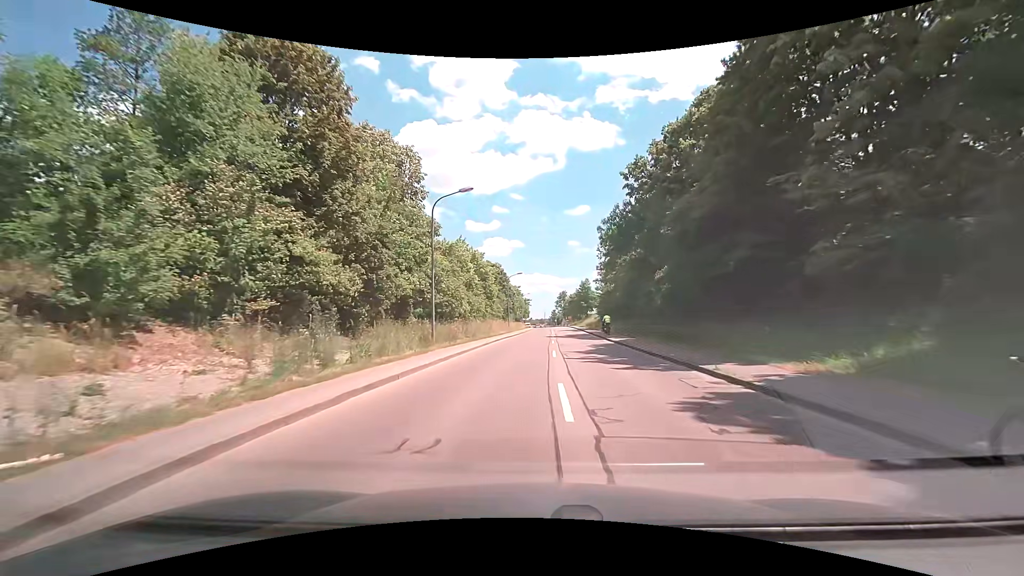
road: tertiary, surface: asphalt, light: Day
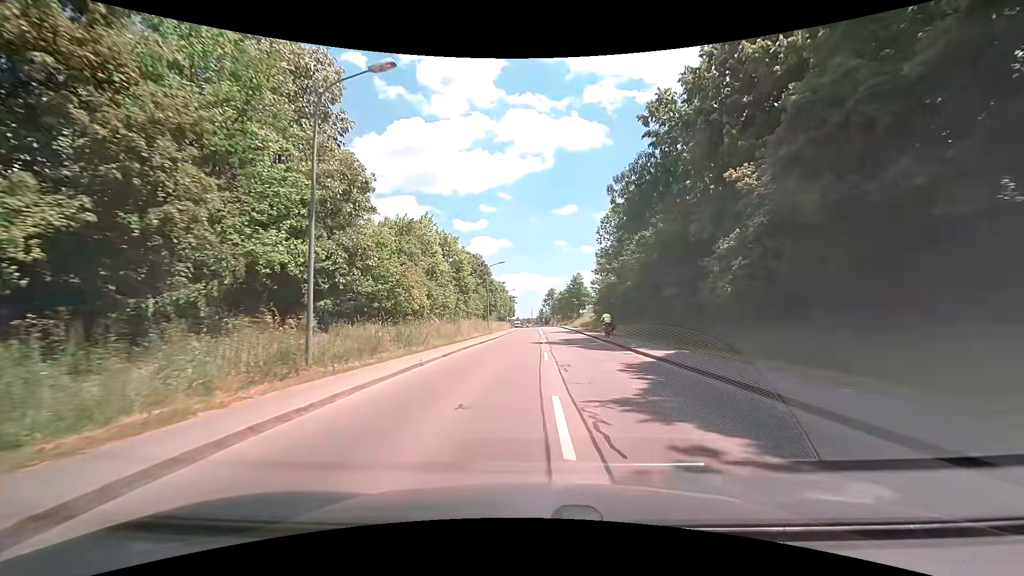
(+0.2, +13.7) m; +1°
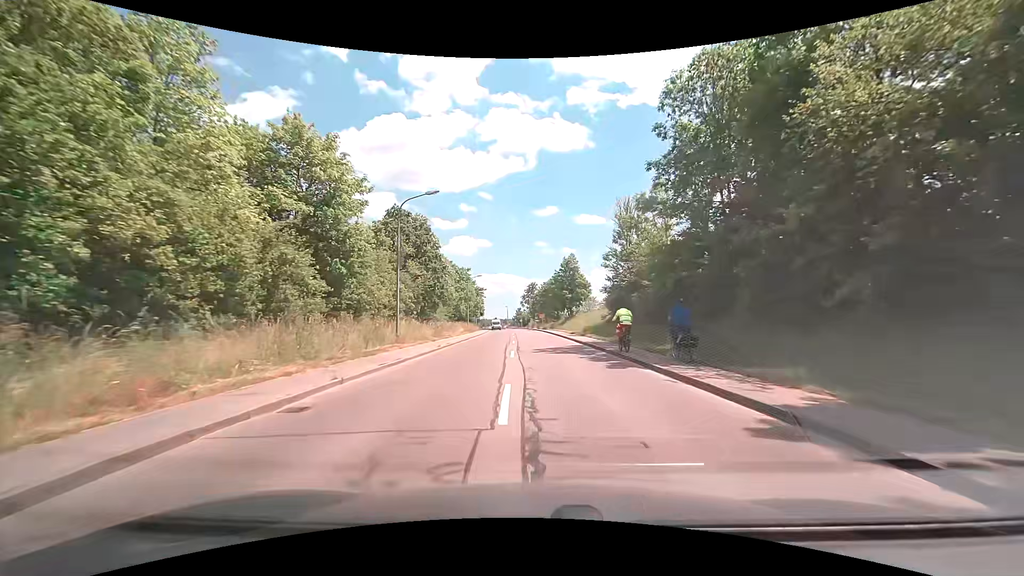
(+0.9, +34.4) m; +3°
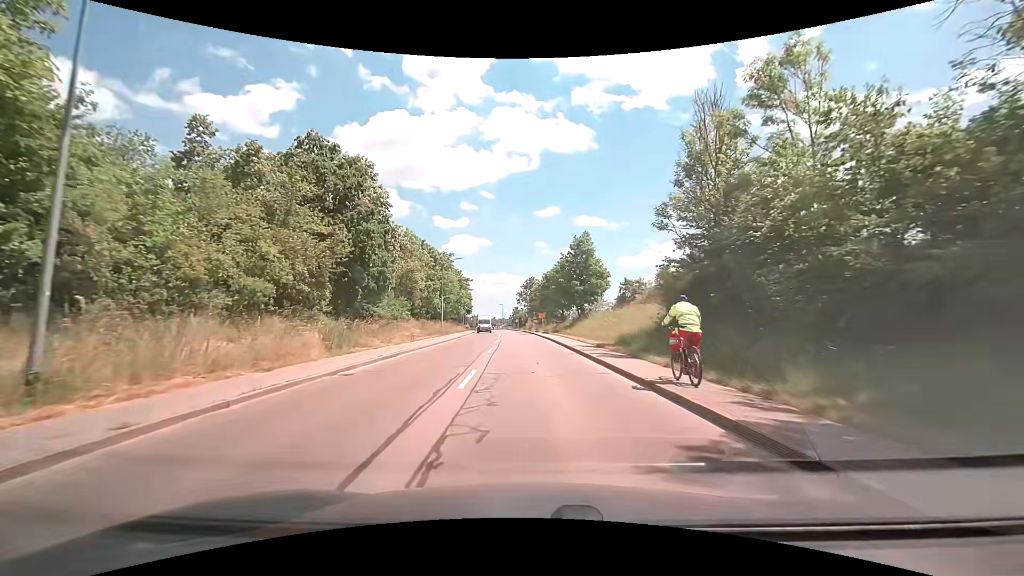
(+0.2, +20.6) m; 0°
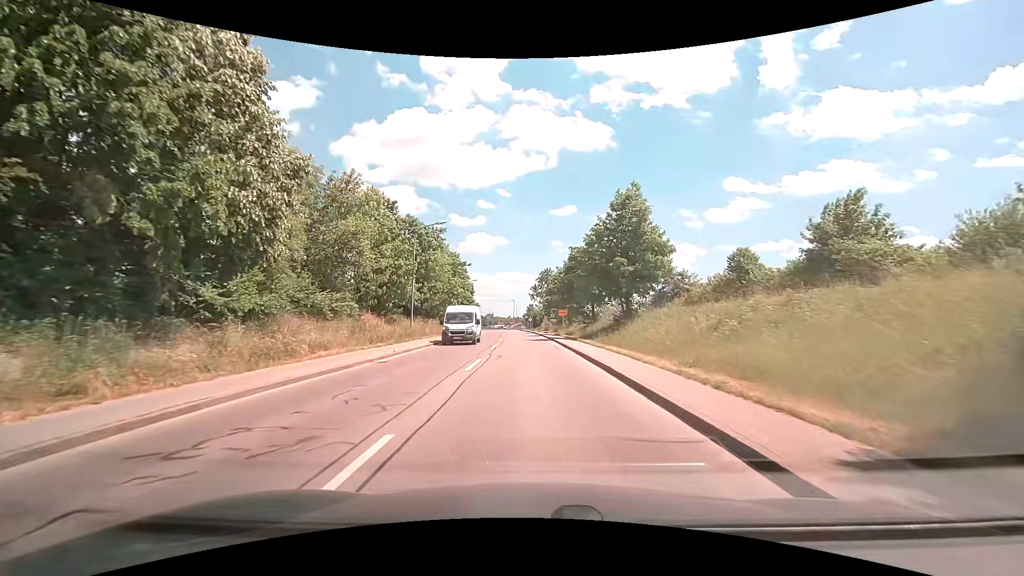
(-0.2, +20.2) m; -2°
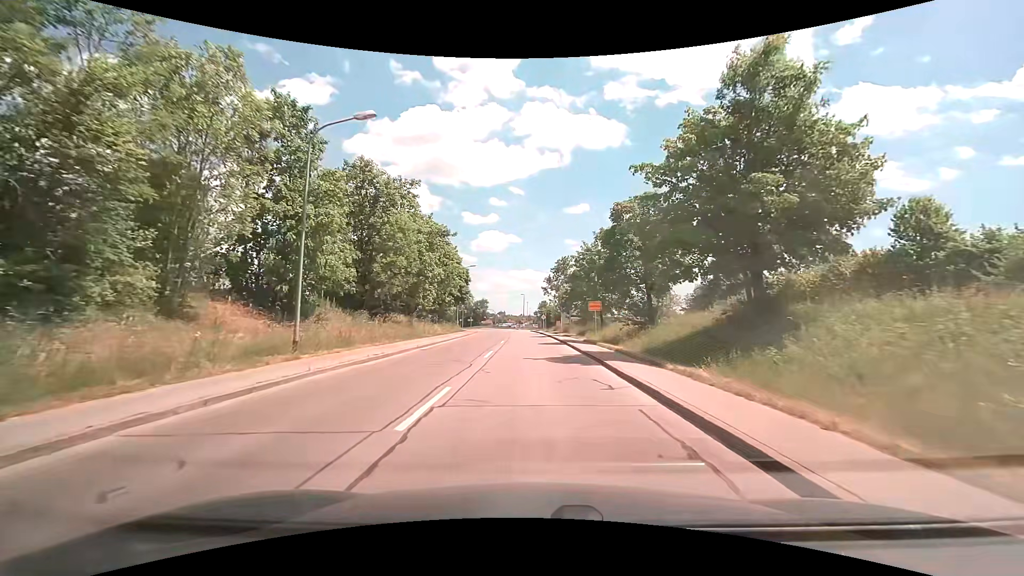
(-0.3, +19.8) m; -2°
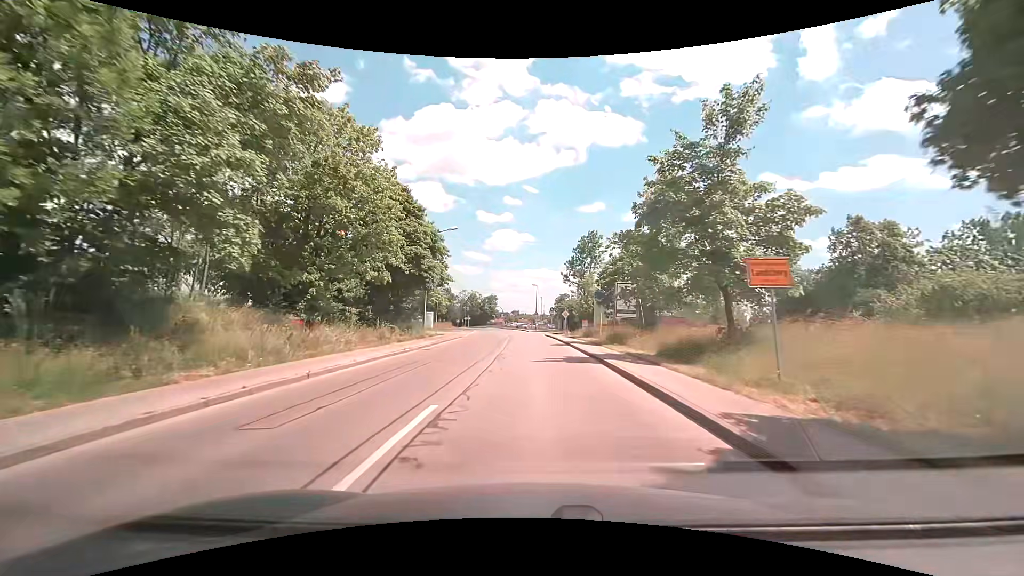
(-0.1, +26.4) m; -1°
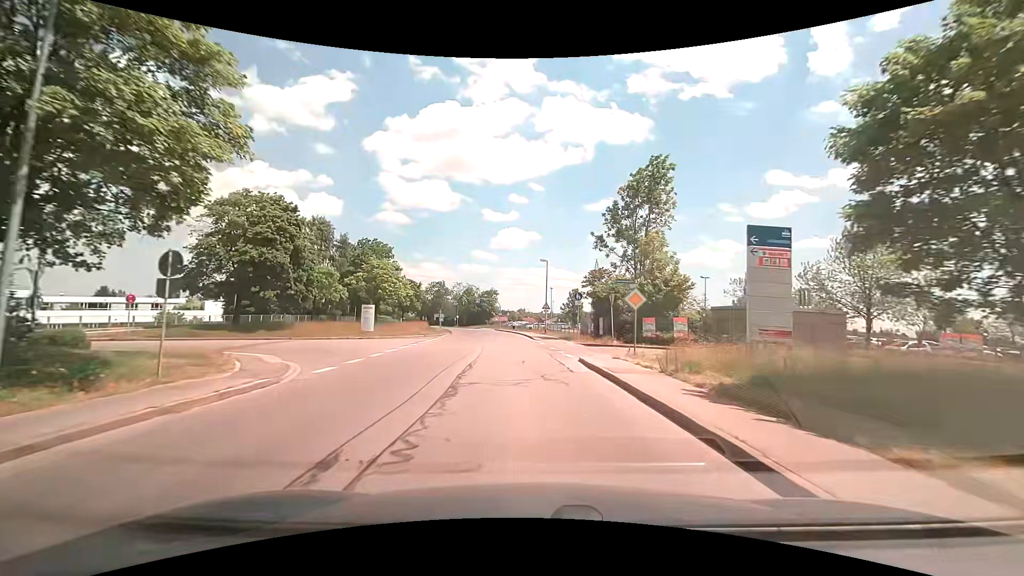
(-0.2, +32.4) m; -1°
(0, +10) (0, +20) (-1, +30) (-2, +40) (-3, +50) (-4, +60) (-5, +70) (-7, +80) (-9, +89) (-11, +99) m
